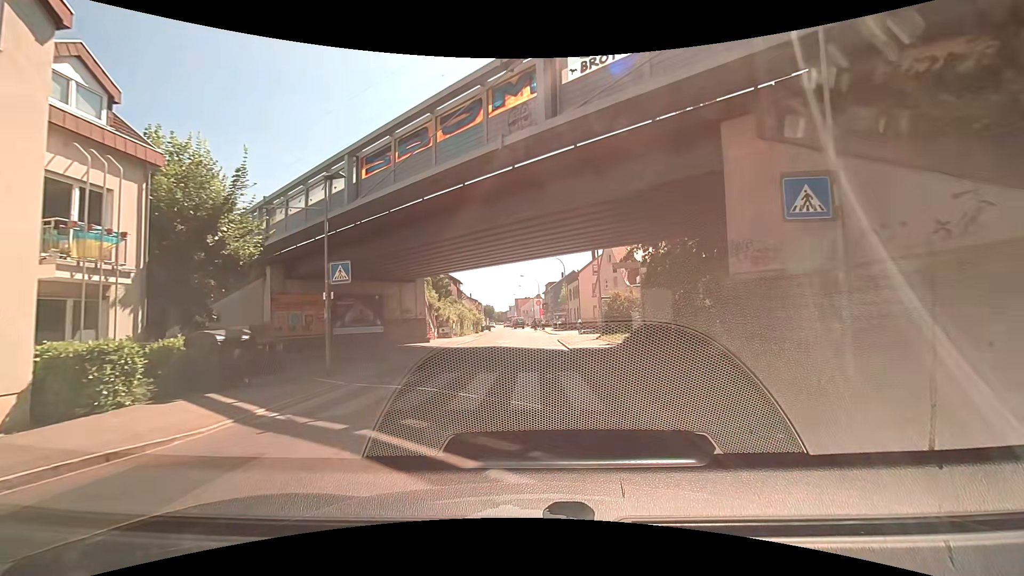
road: tertiary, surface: asphalt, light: Day
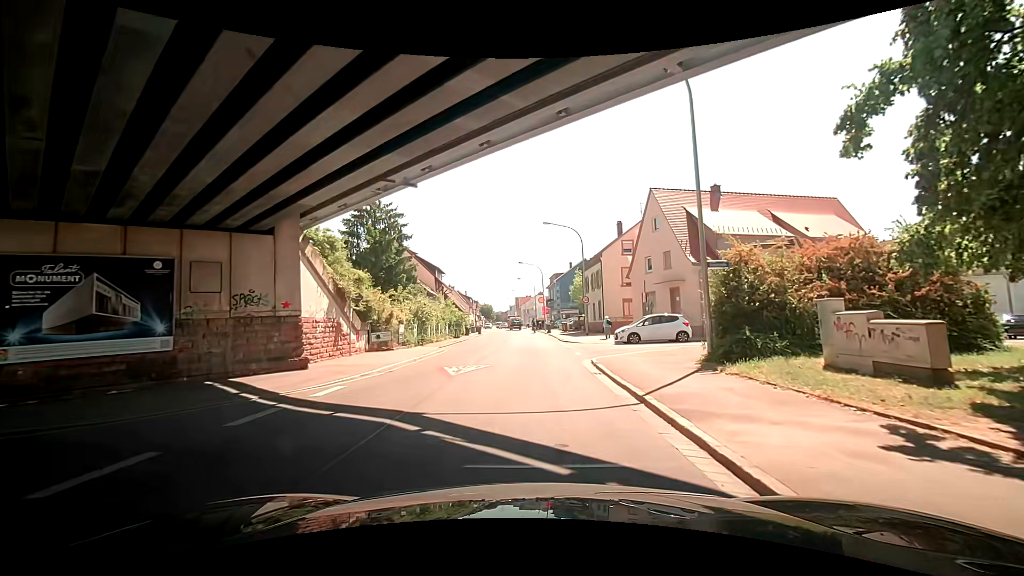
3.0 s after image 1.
(+0.2, +20.2) m; +4°
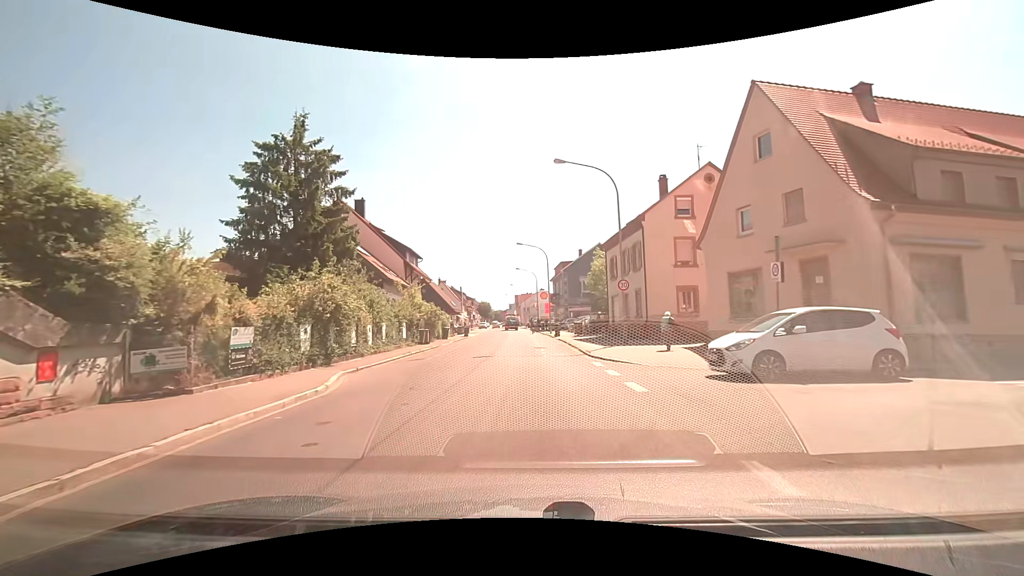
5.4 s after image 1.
(-1.0, +16.1) m; -4°
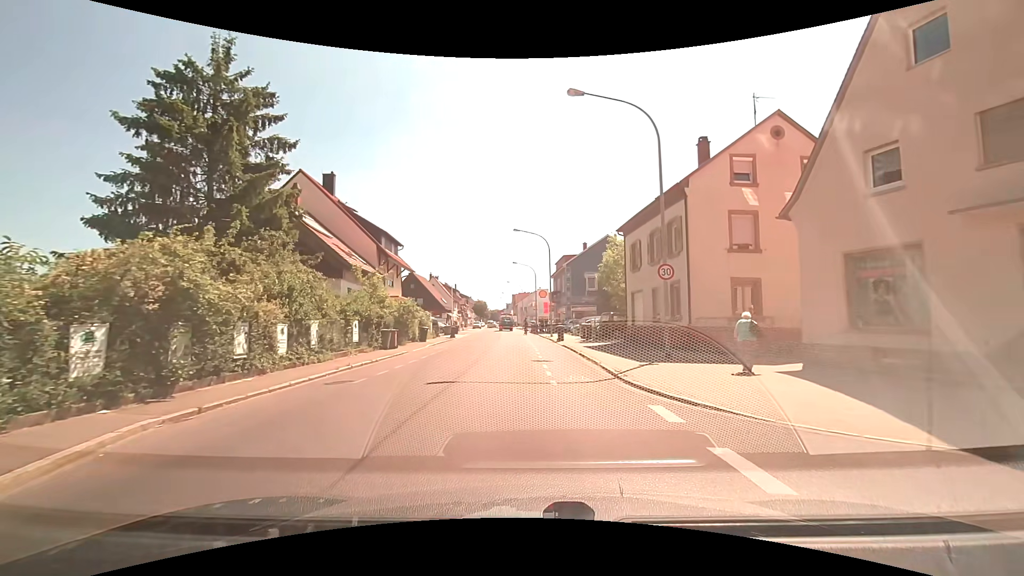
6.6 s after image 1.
(+0.1, +8.0) m; +2°
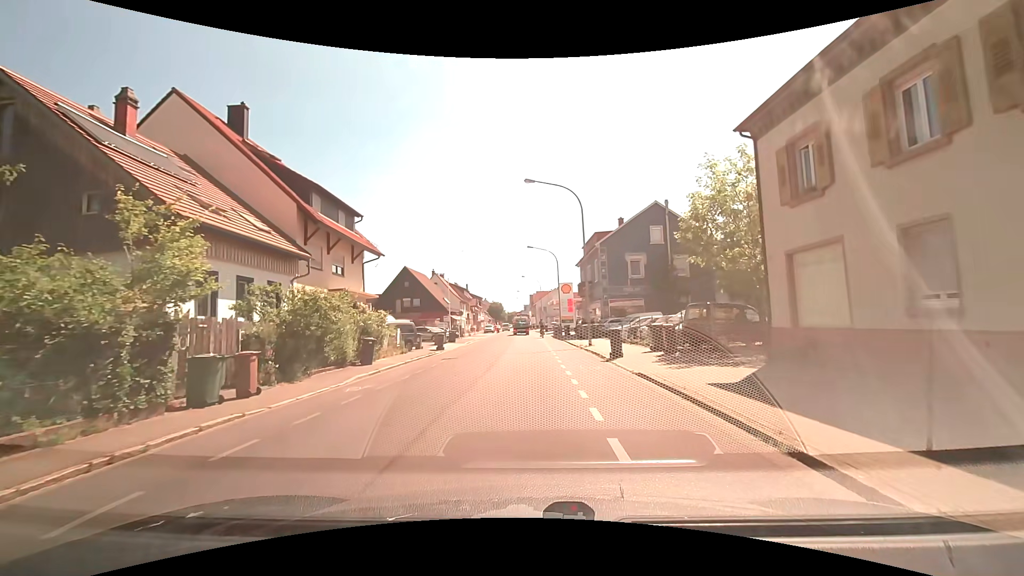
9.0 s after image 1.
(-0.4, +16.1) m; -3°
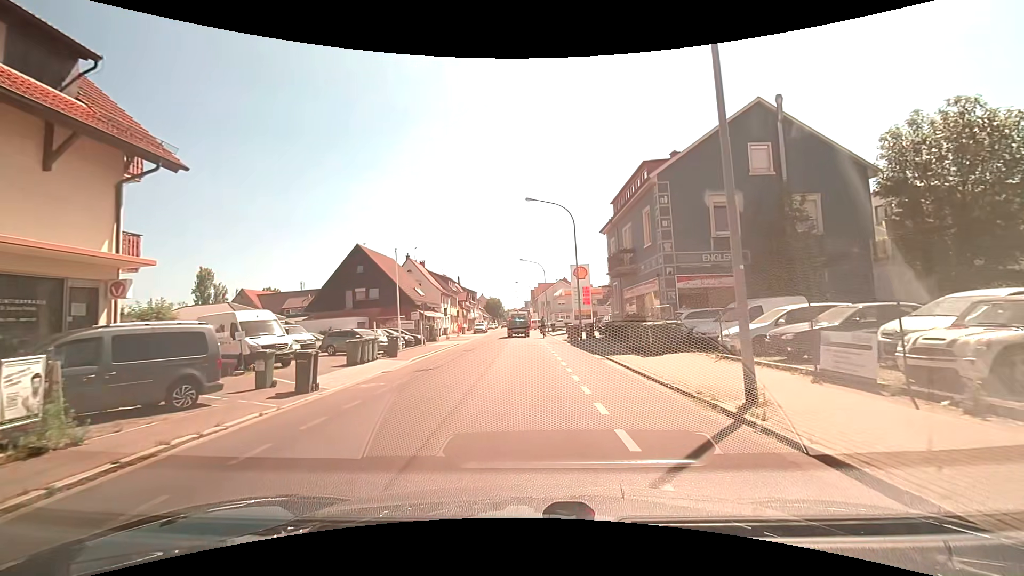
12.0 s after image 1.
(+0.1, +20.0) m; 0°
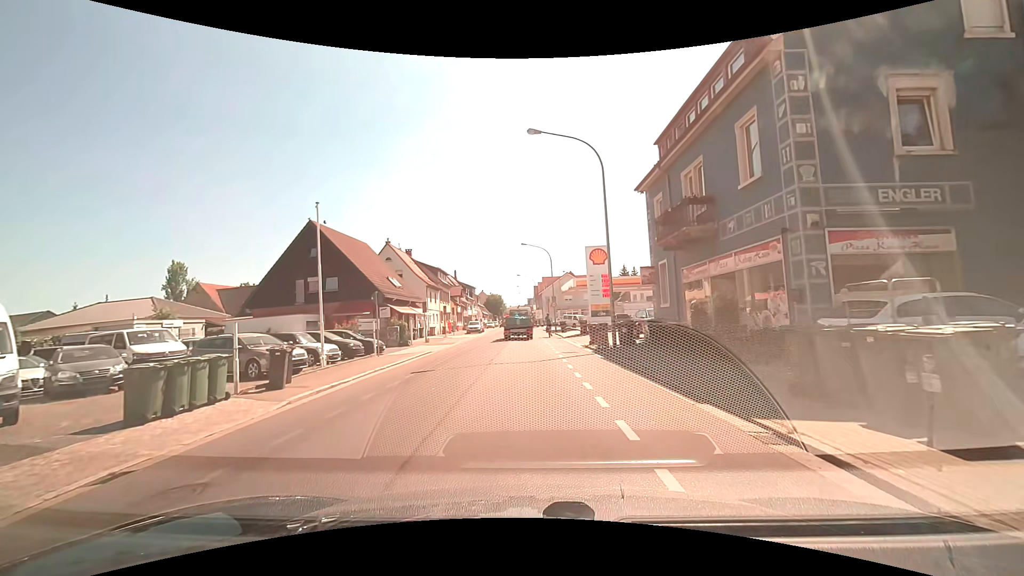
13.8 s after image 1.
(0.0, +11.8) m; 0°
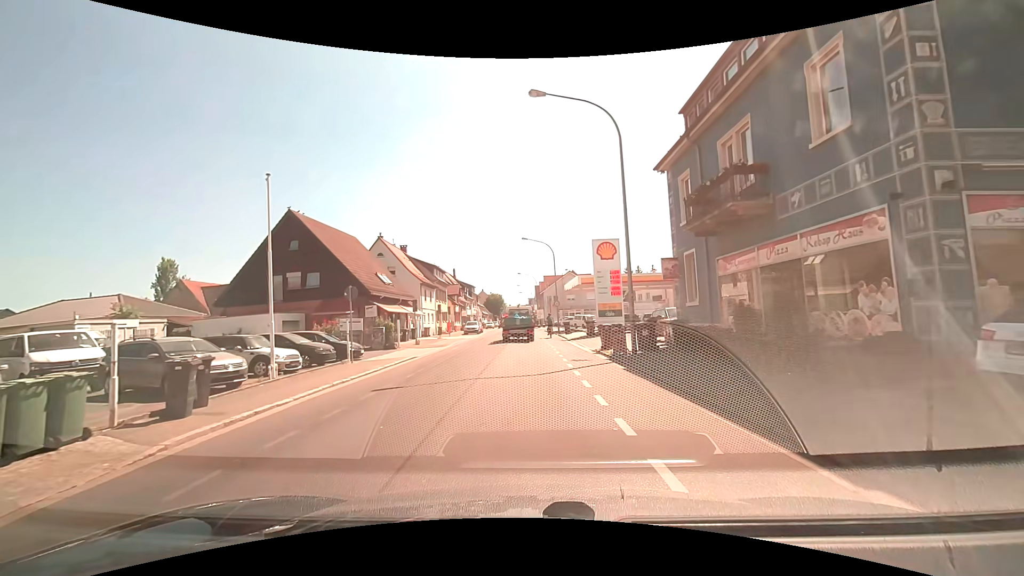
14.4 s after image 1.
(0.0, +3.7) m; 0°
